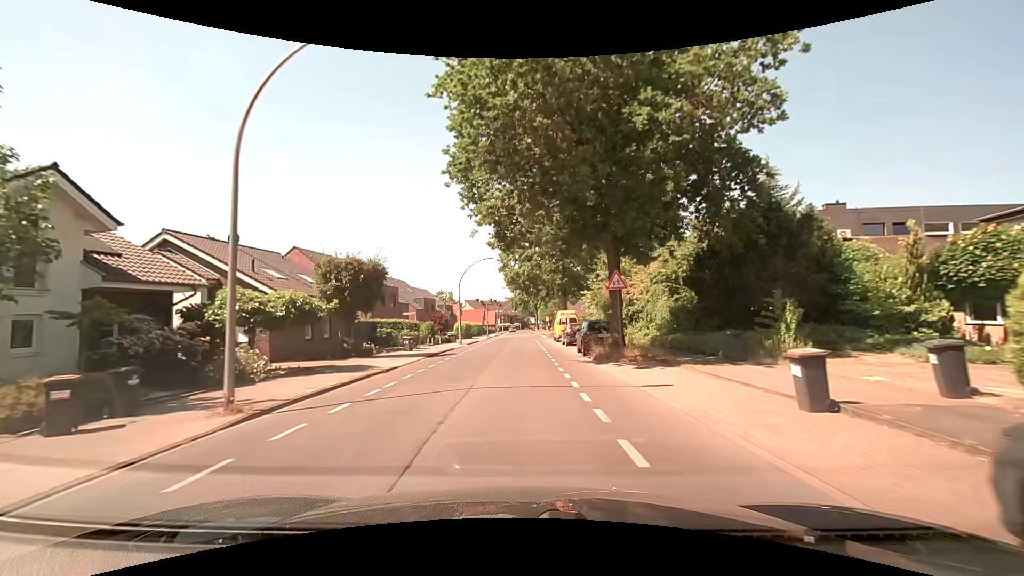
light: Day
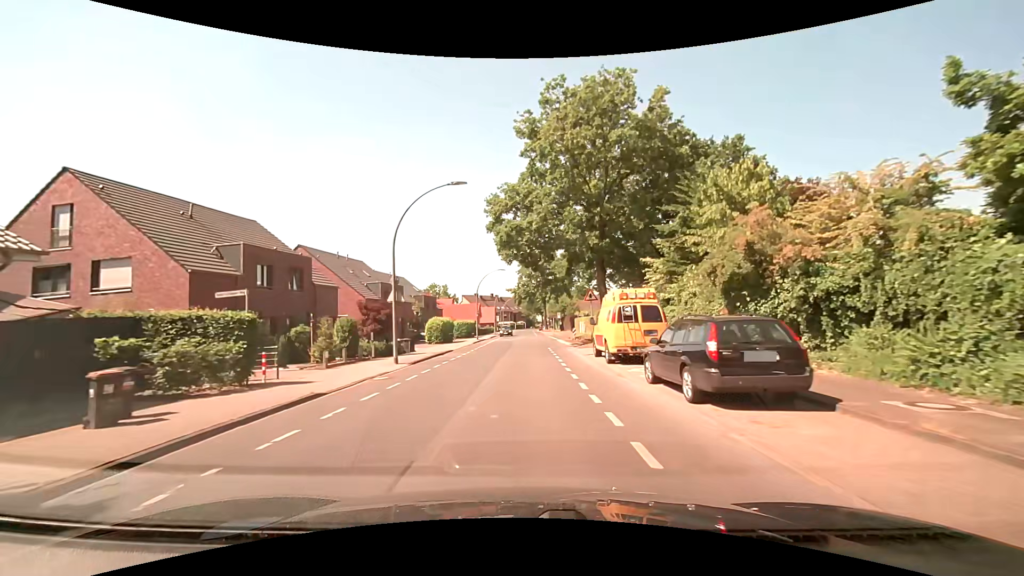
(+0.1, +23.9) m; +1°
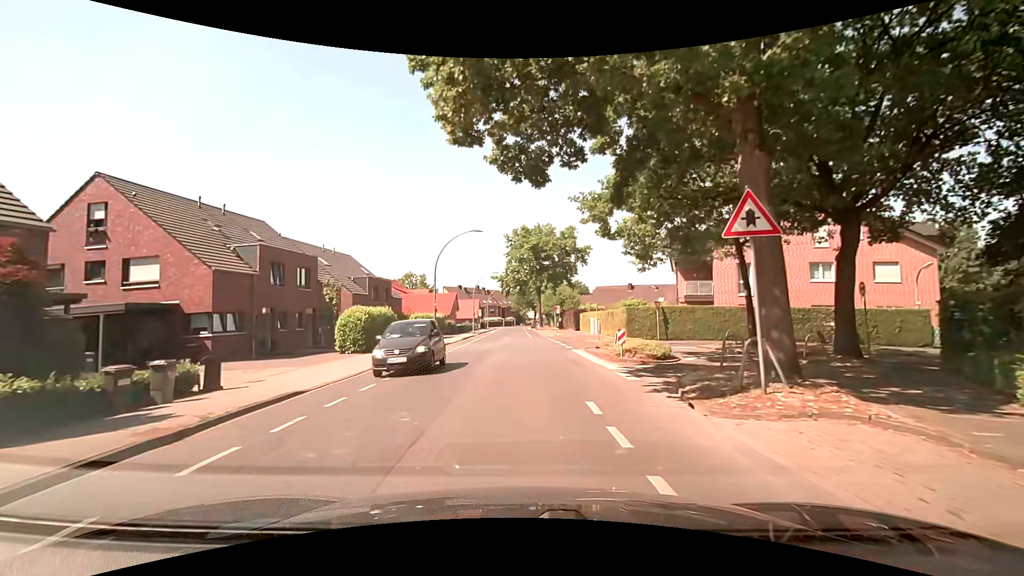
(-0.2, +20.7) m; +1°
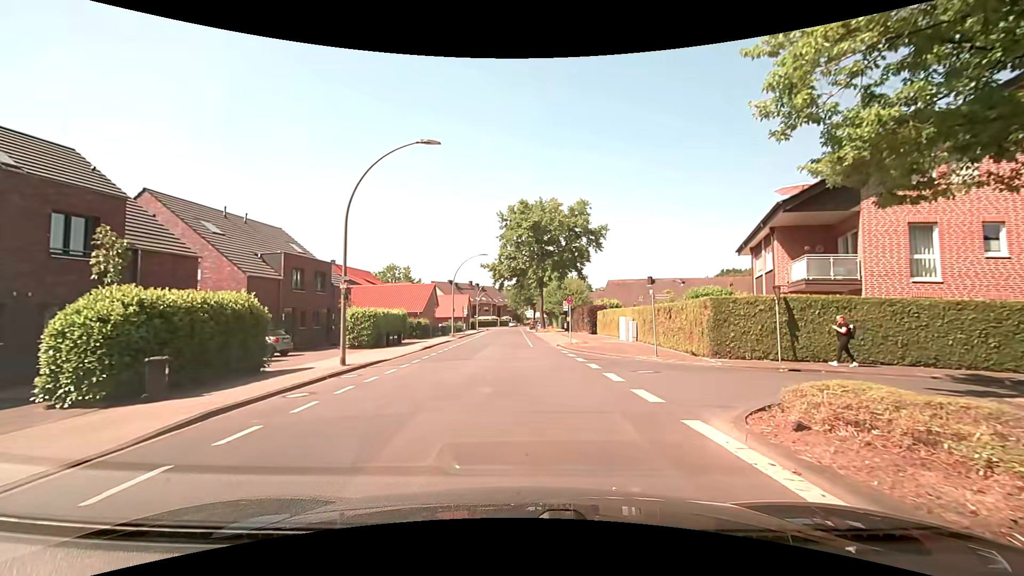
(-0.1, +16.1) m; -2°
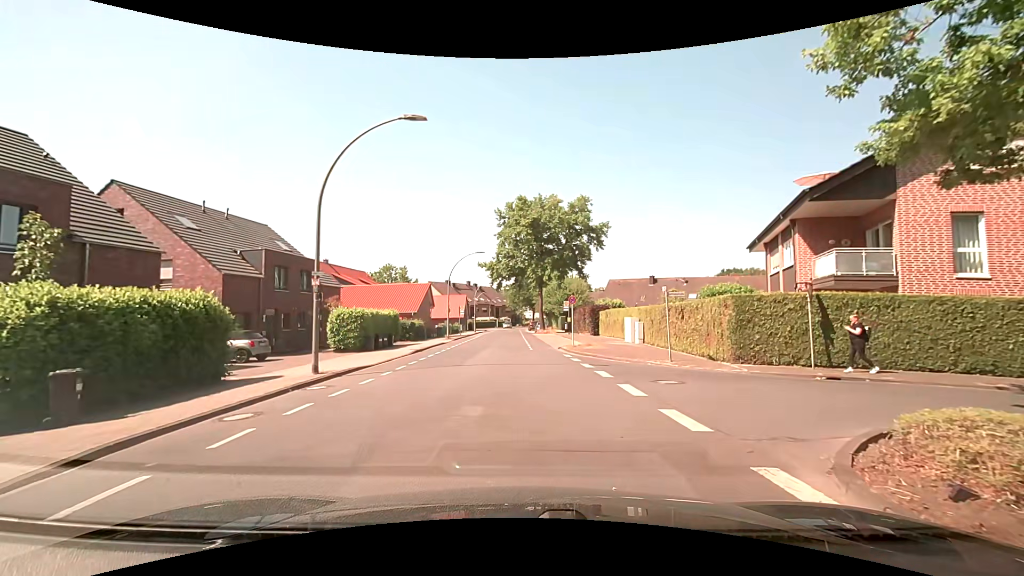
(+0.1, +2.0) m; +2°
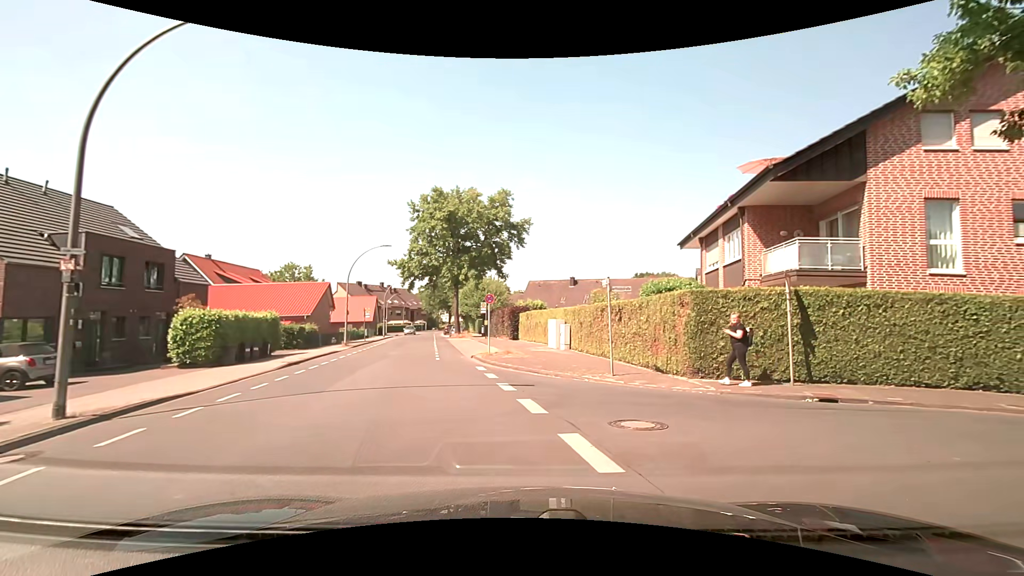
(+0.3, +4.7) m; +9°
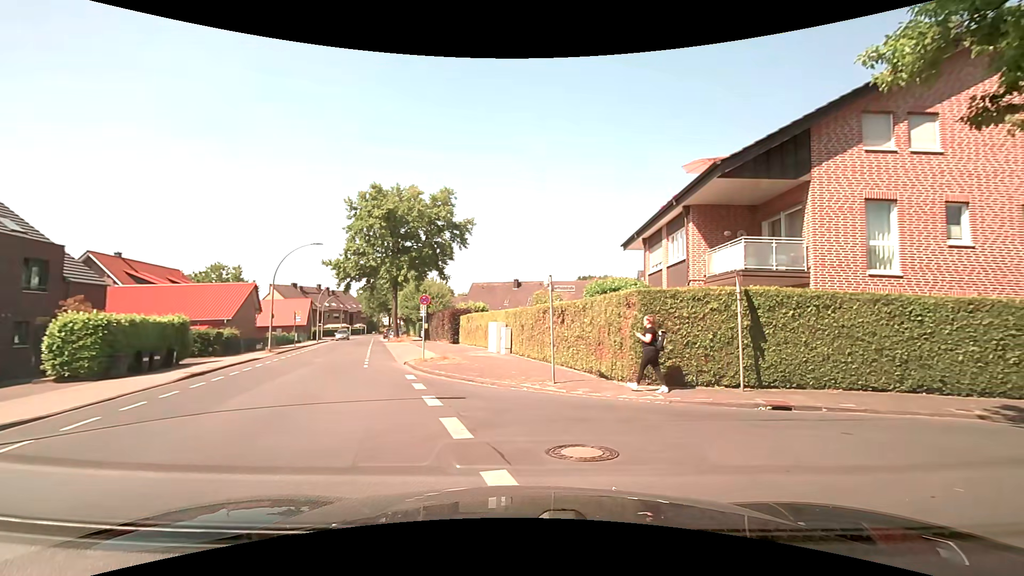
(+0.1, +1.4) m; +6°
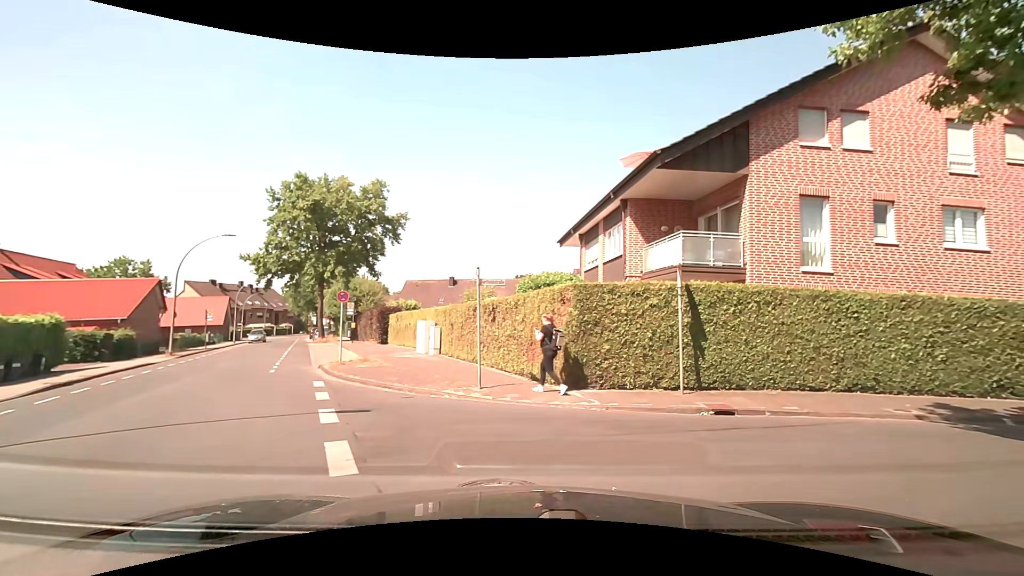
(+0.1, +1.4) m; +9°
